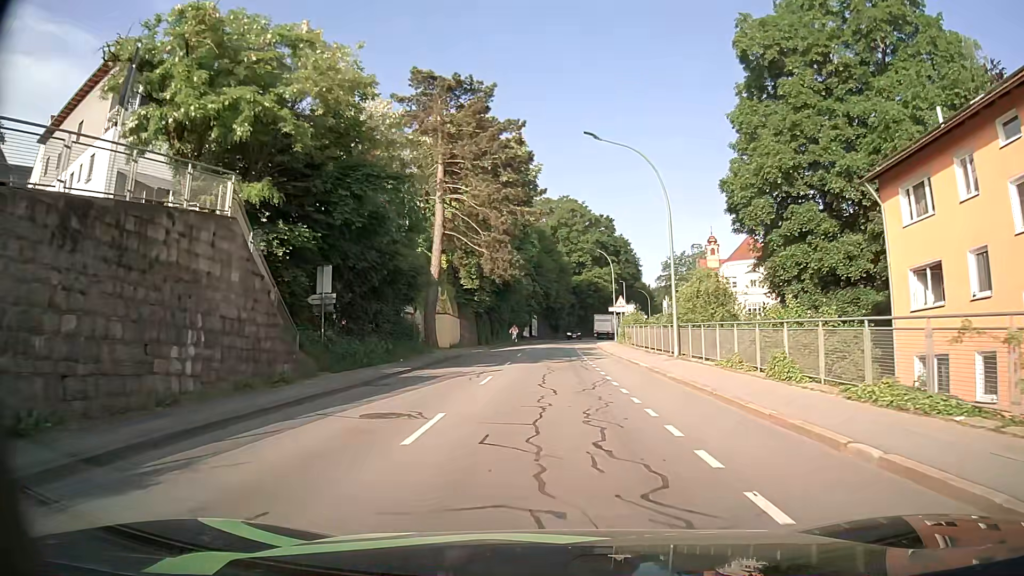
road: tertiary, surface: asphalt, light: Day
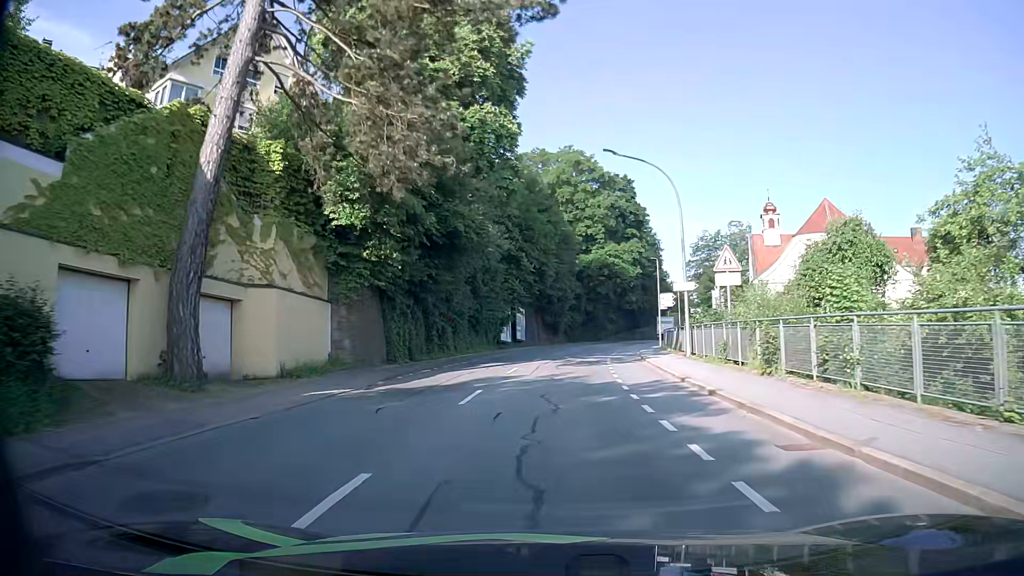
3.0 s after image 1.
(+0.3, +32.0) m; +1°
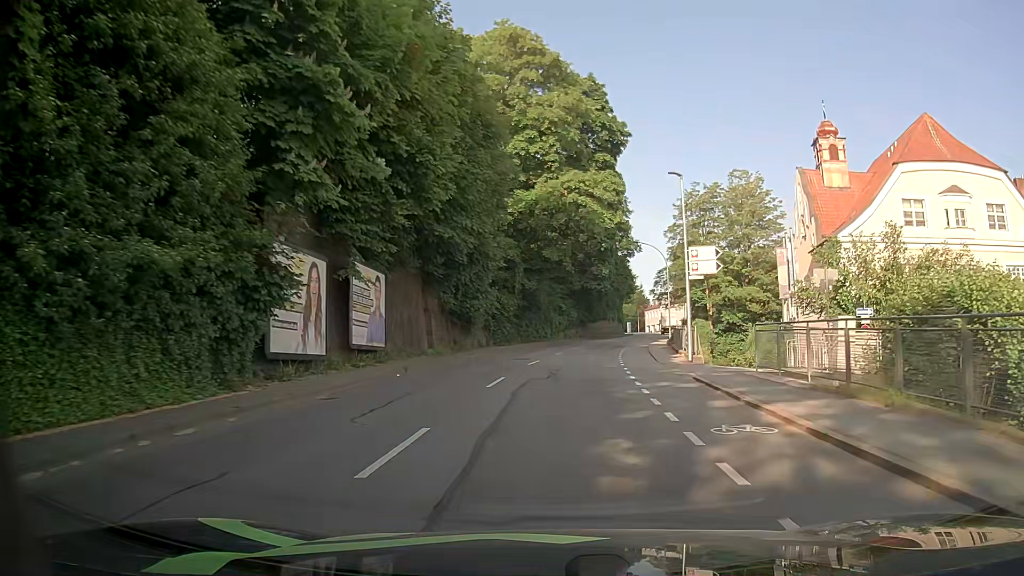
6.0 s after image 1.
(+1.0, +33.4) m; +5°
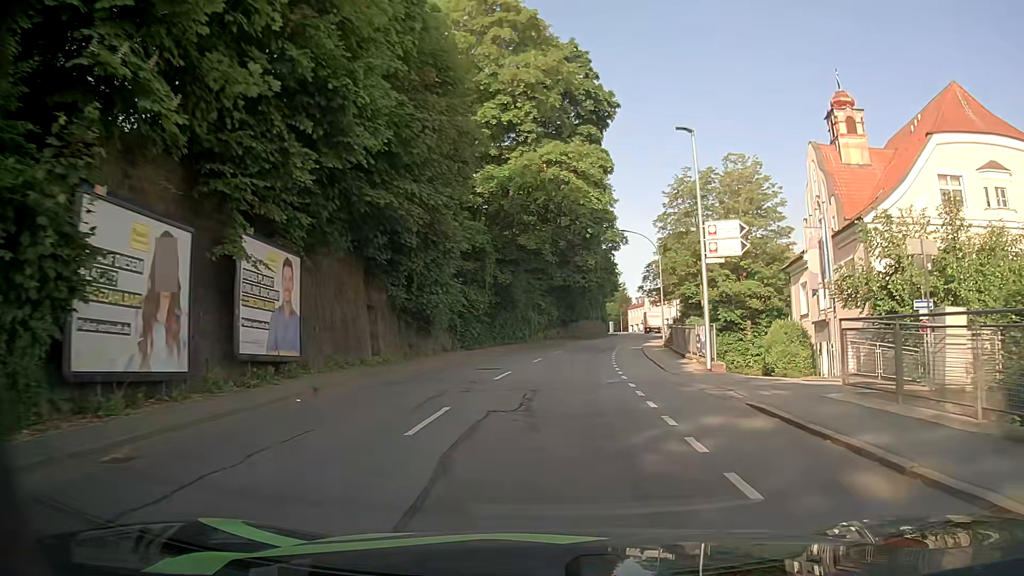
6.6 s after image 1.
(+0.2, +6.7) m; +2°
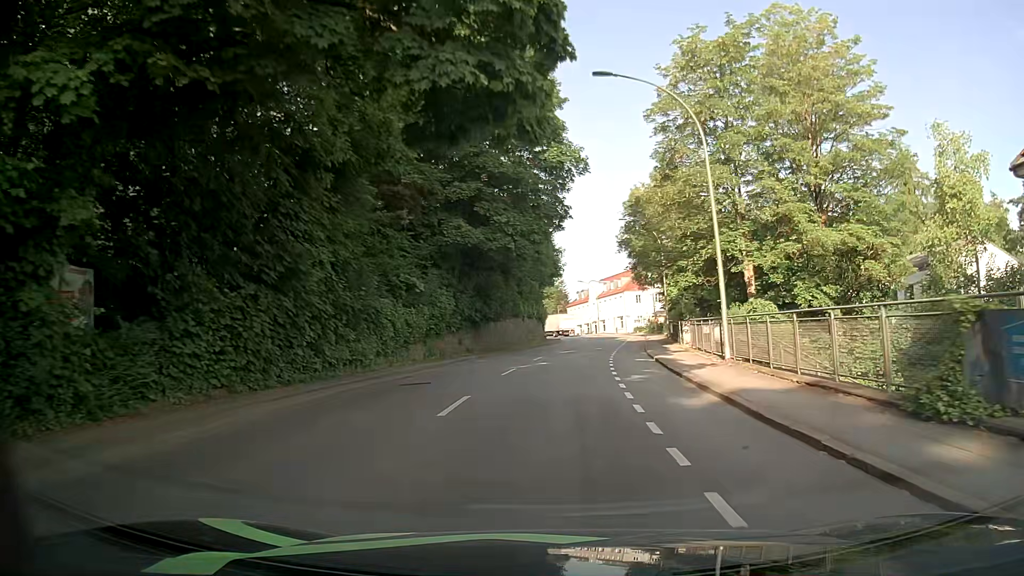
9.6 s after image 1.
(+1.8, +33.6) m; +6°
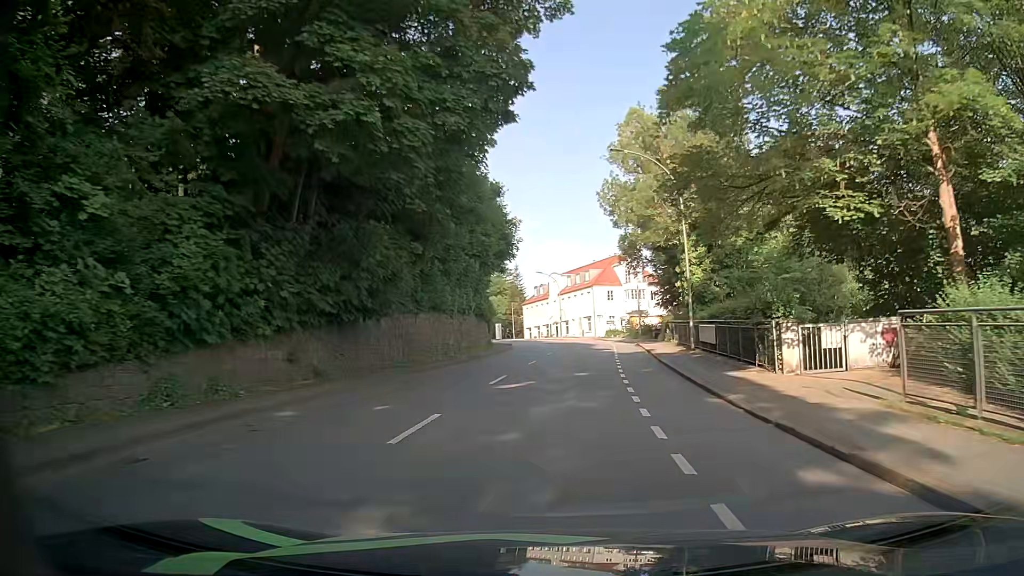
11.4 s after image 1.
(+0.4, +20.5) m; +3°
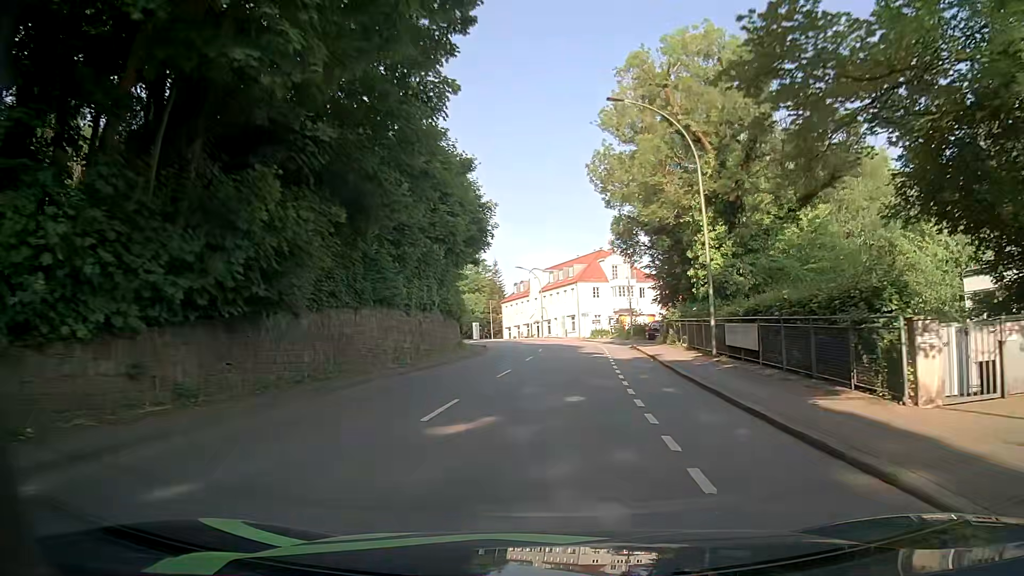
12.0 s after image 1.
(+0.1, +6.8) m; +2°
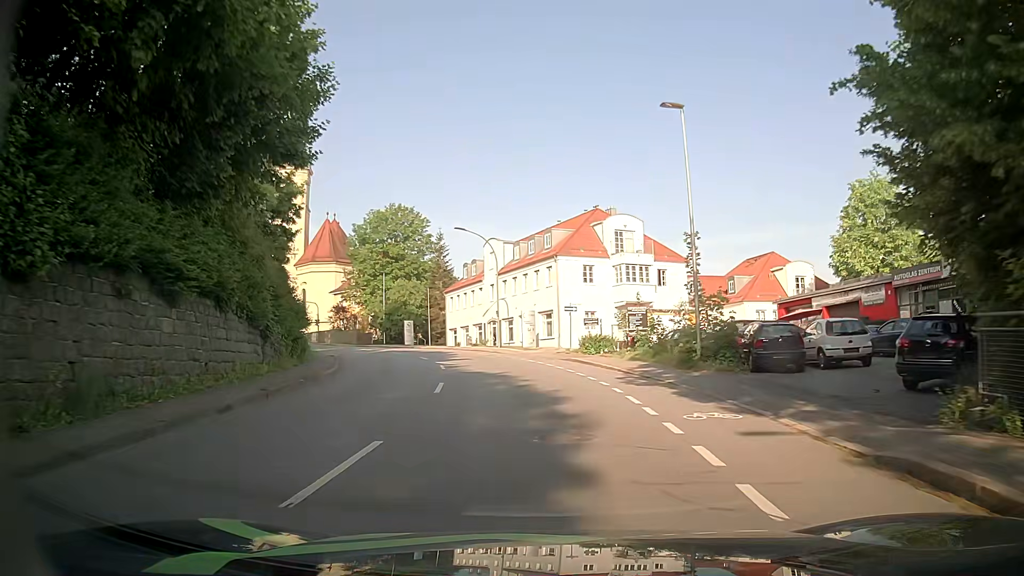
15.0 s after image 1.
(+1.5, +32.7) m; +2°
(0, +10) (-1, +20) (-2, +30) (-4, +40) (-8, +49) (-12, +58) (-18, +66) (-24, +74) (-31, +81) (-38, +88) m
